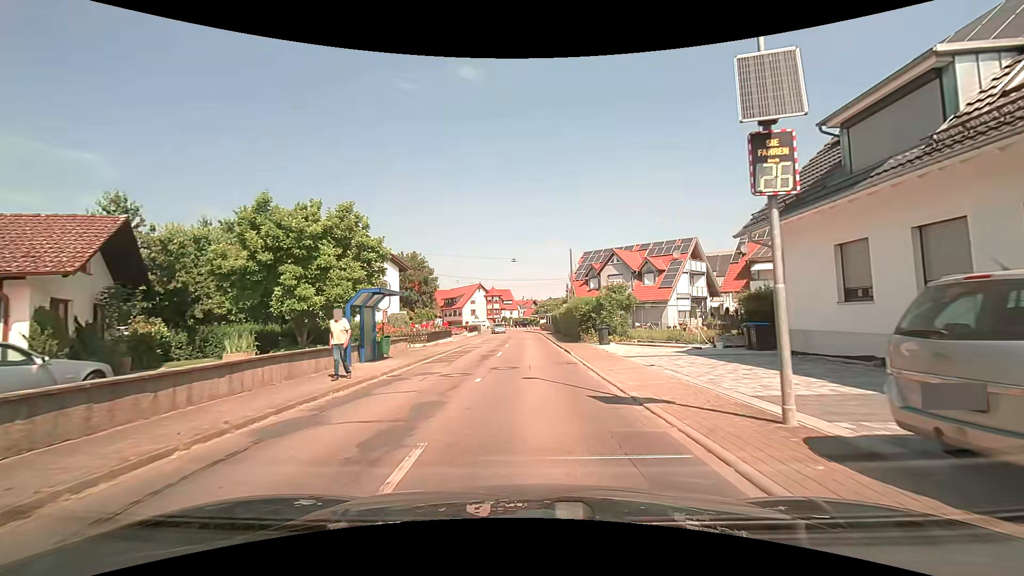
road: secondary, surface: asphalt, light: Day
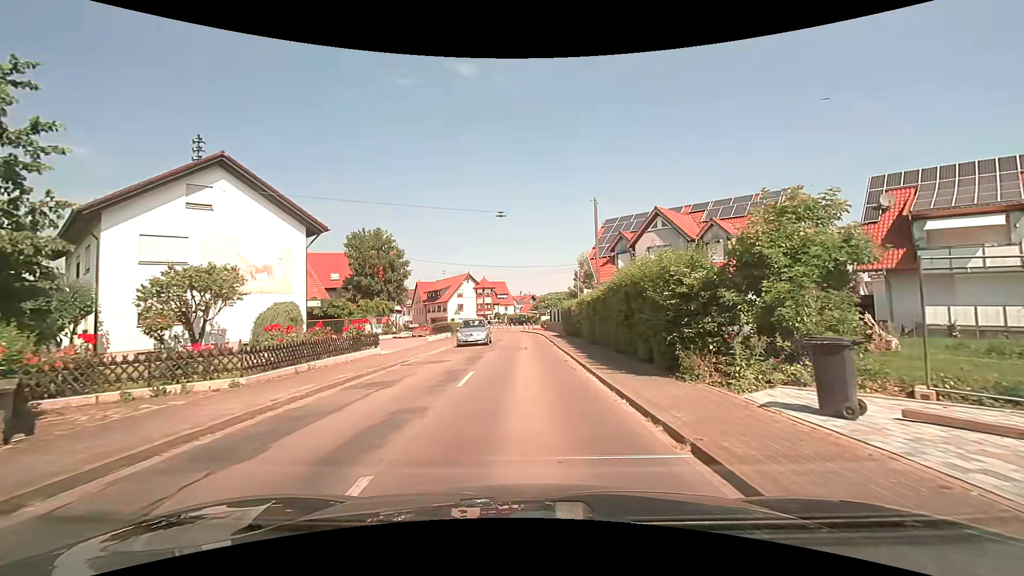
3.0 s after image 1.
(+0.4, +19.3) m; +1°
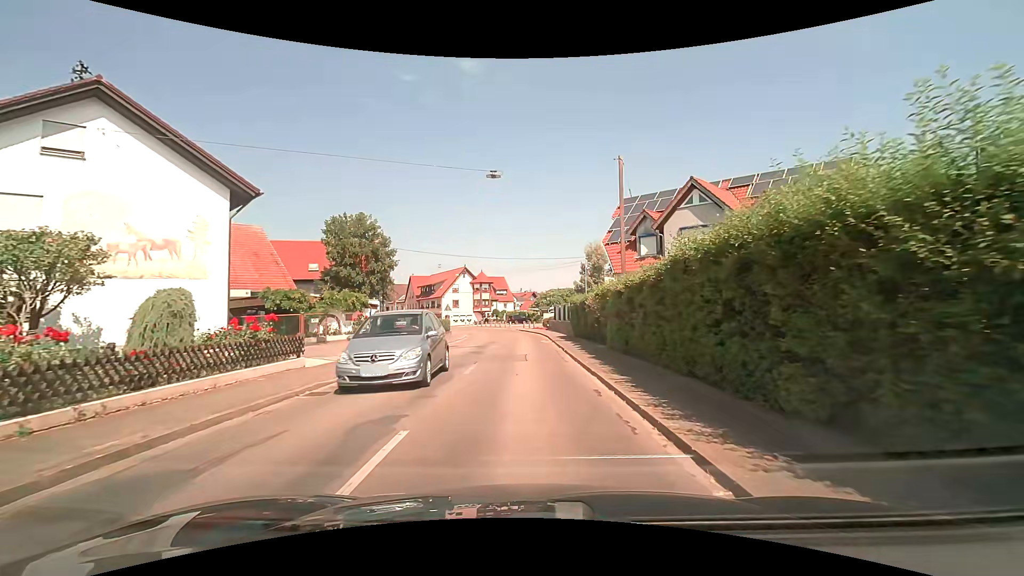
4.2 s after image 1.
(0.0, +7.4) m; 0°
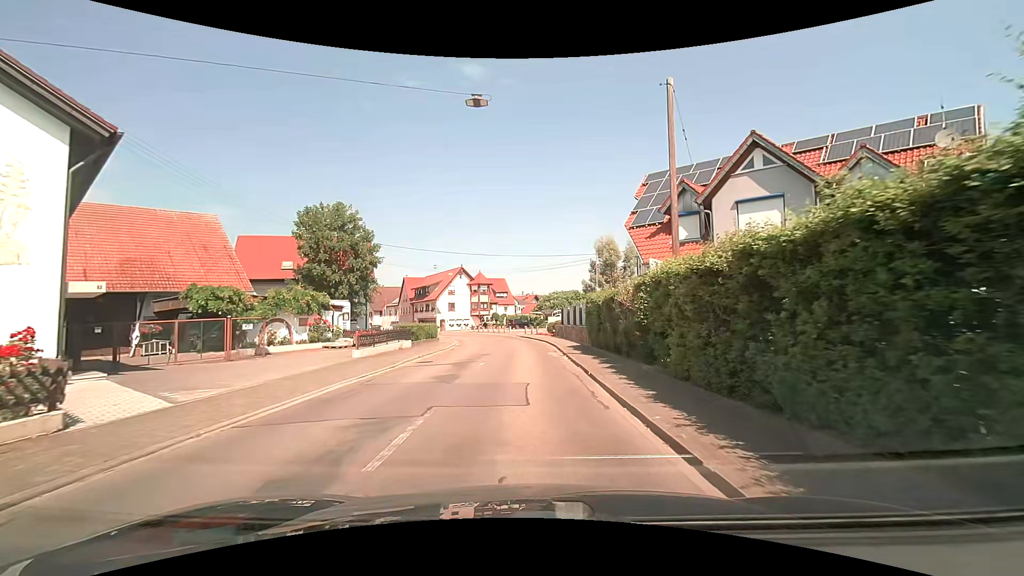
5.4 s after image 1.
(0.0, +7.5) m; -1°
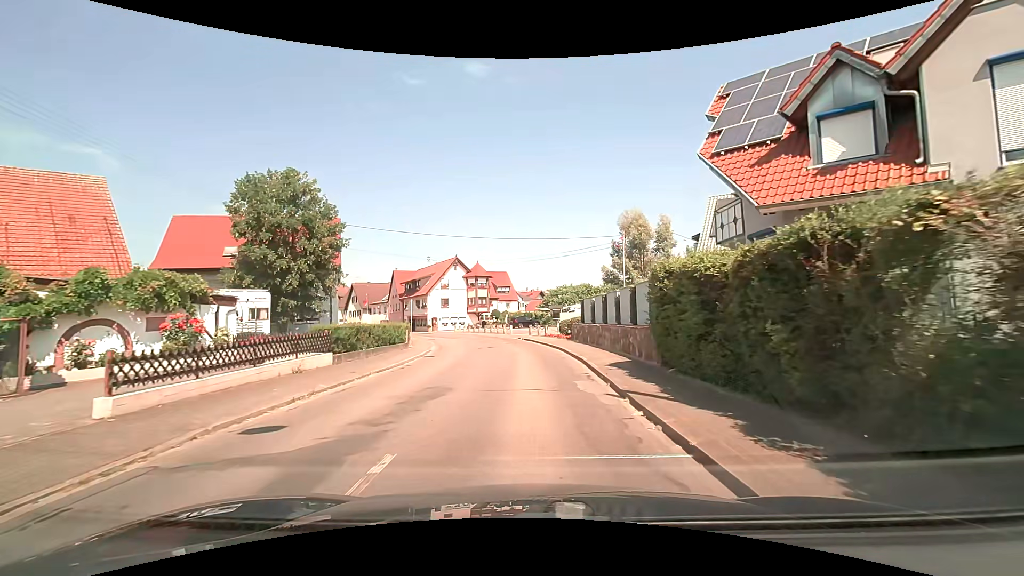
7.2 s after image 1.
(0.0, +11.5) m; 0°
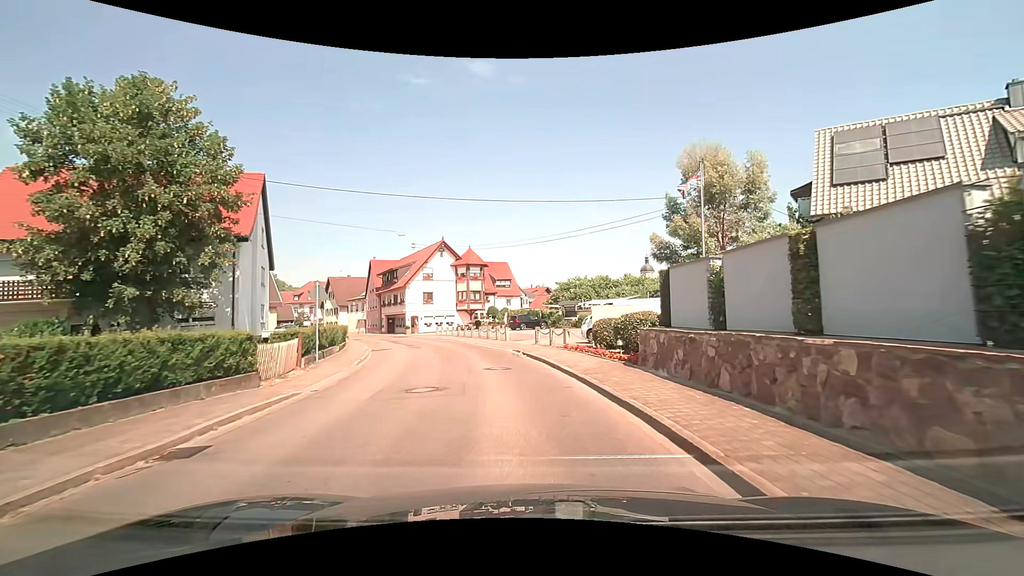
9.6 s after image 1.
(-0.2, +15.8) m; -1°
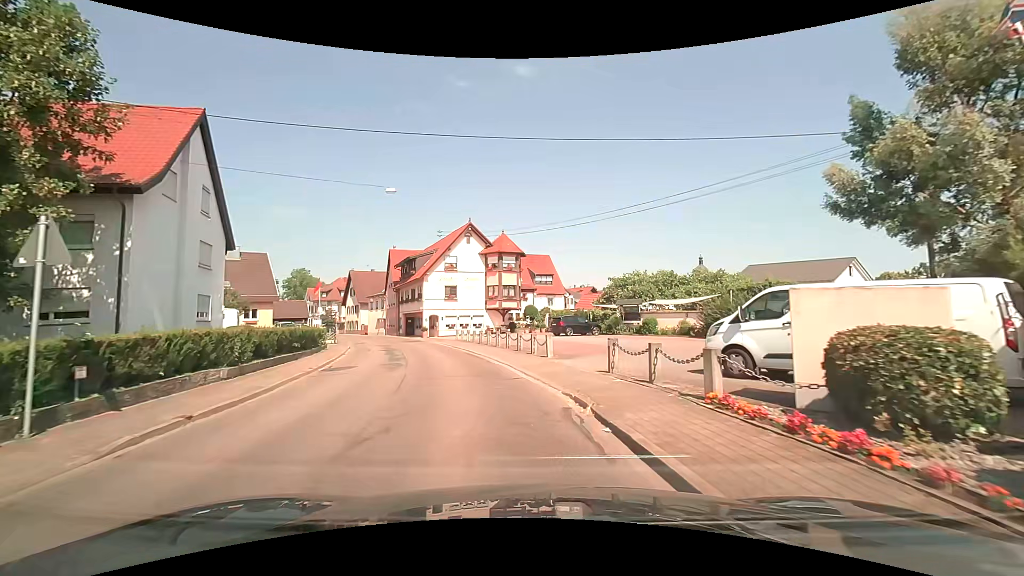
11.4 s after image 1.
(-0.4, +12.2) m; -5°
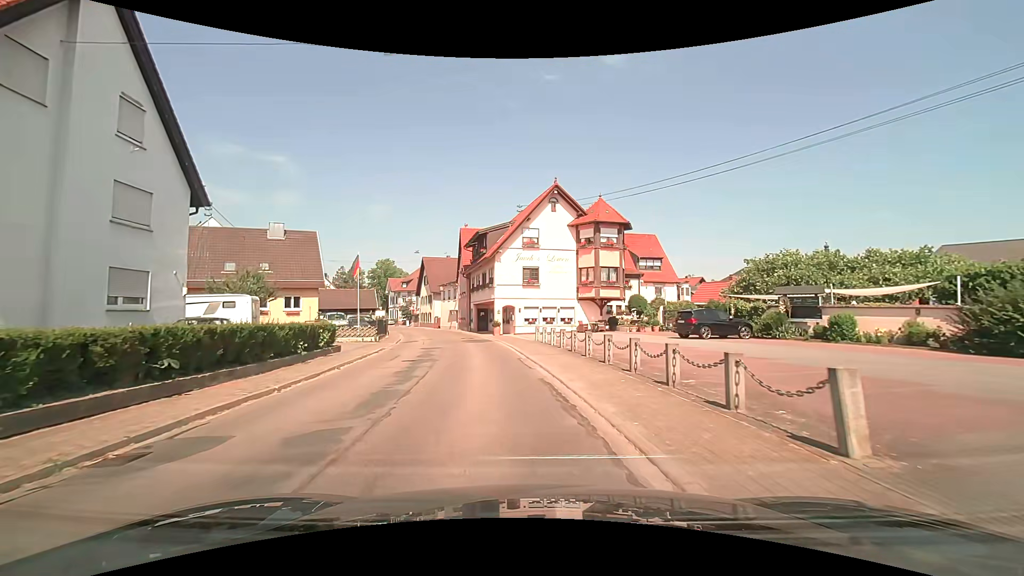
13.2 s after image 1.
(-1.0, +12.2) m; -10°
(-1, +10) (-2, +20) (-3, +30) (-5, +40) (-8, +49) (-11, +59) (-14, +68) (-18, +77) (-22, +86) (-26, +96) m
